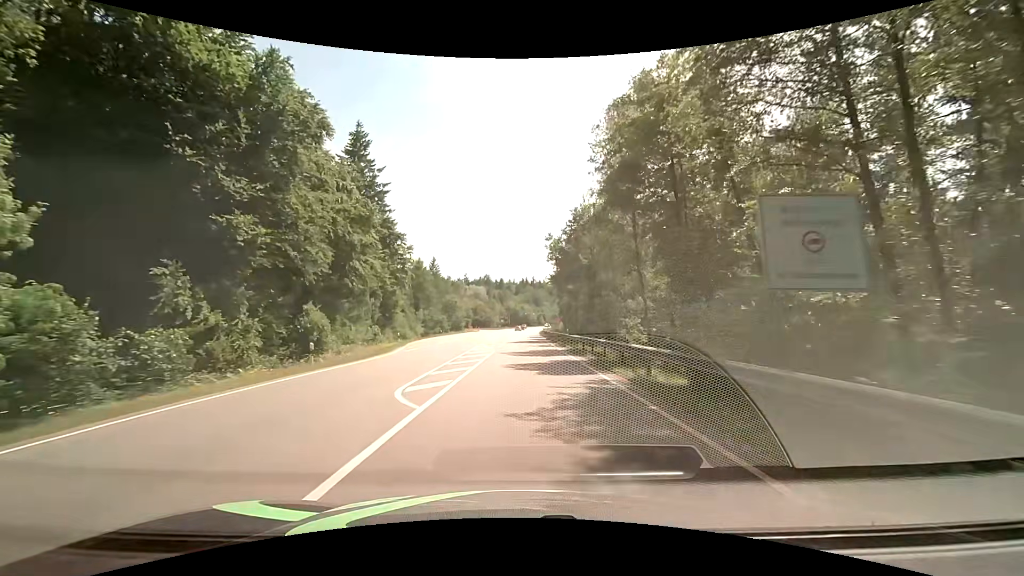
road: secondary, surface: asphalt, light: Day
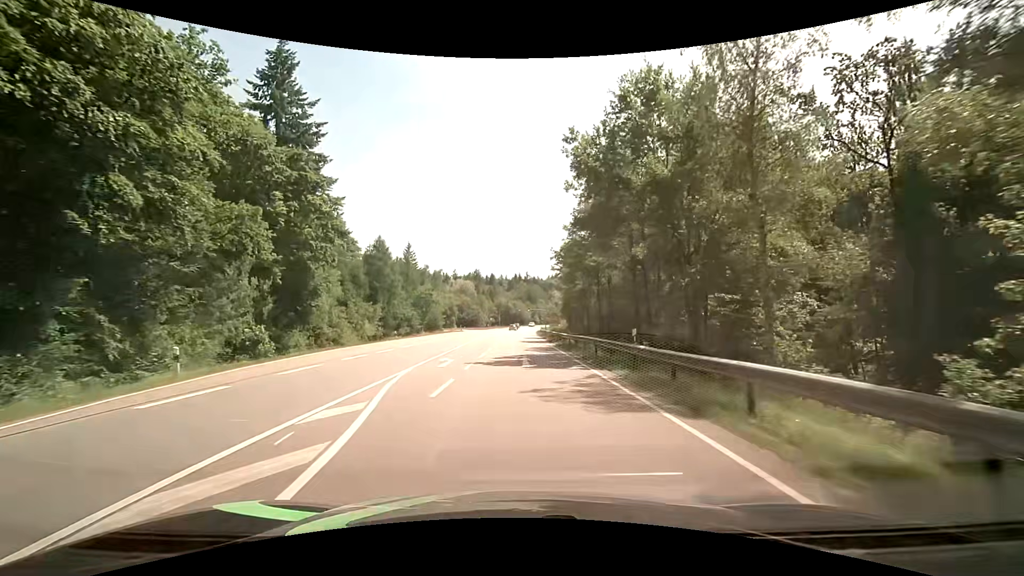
(-0.1, +26.5) m; 0°
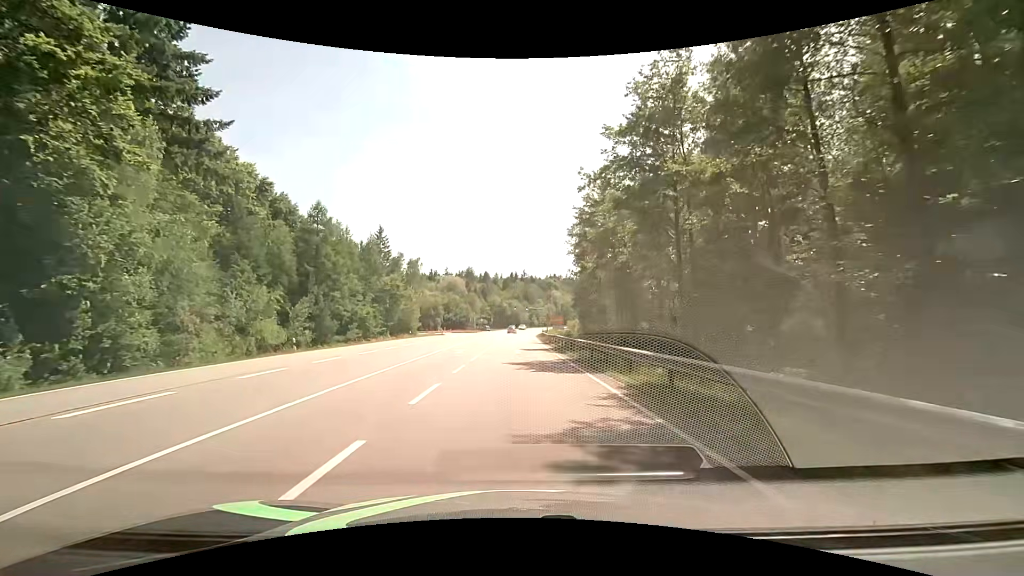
(+0.1, +24.7) m; 0°
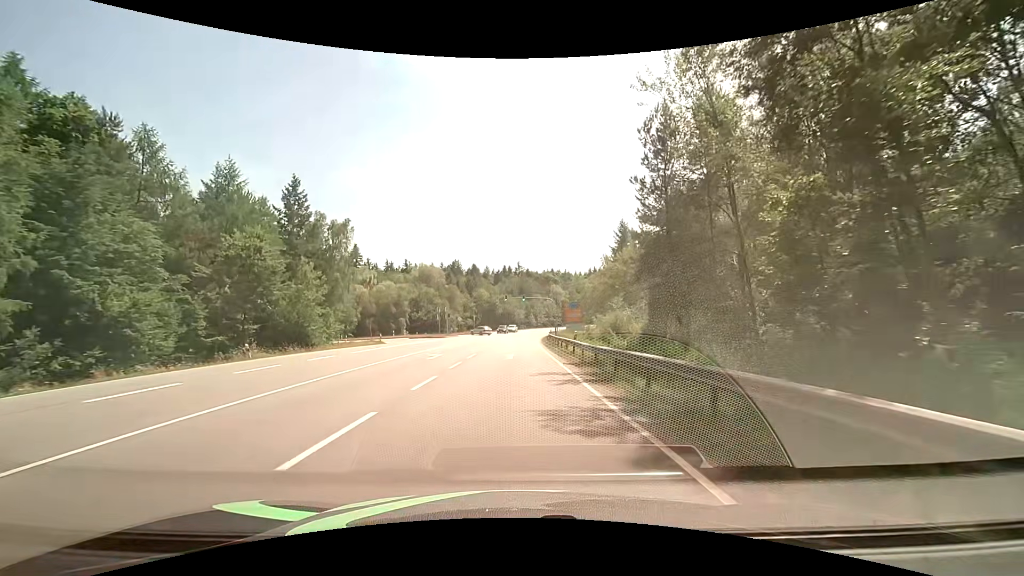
(+0.7, +39.6) m; +2°
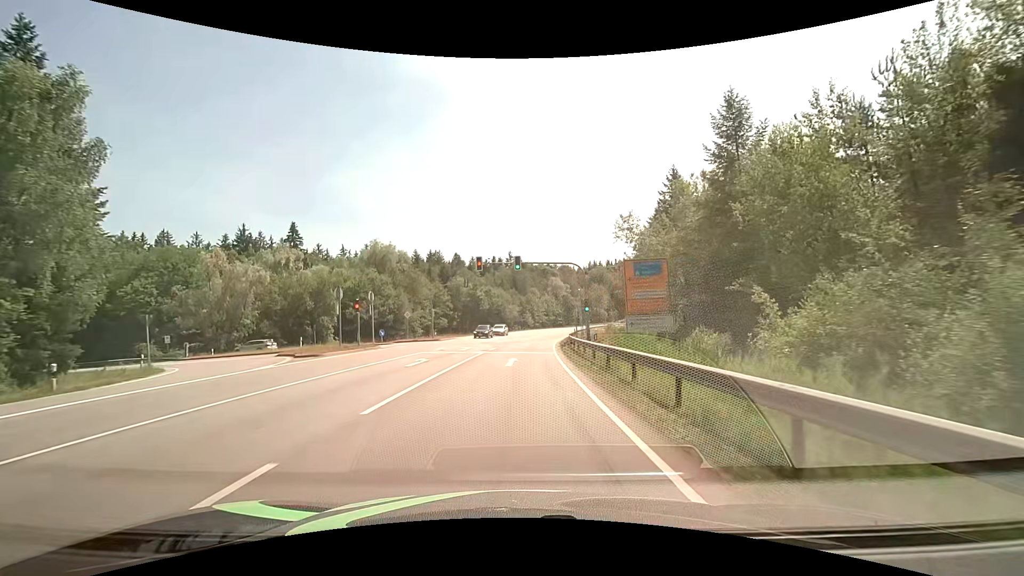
(0.0, +39.0) m; 0°
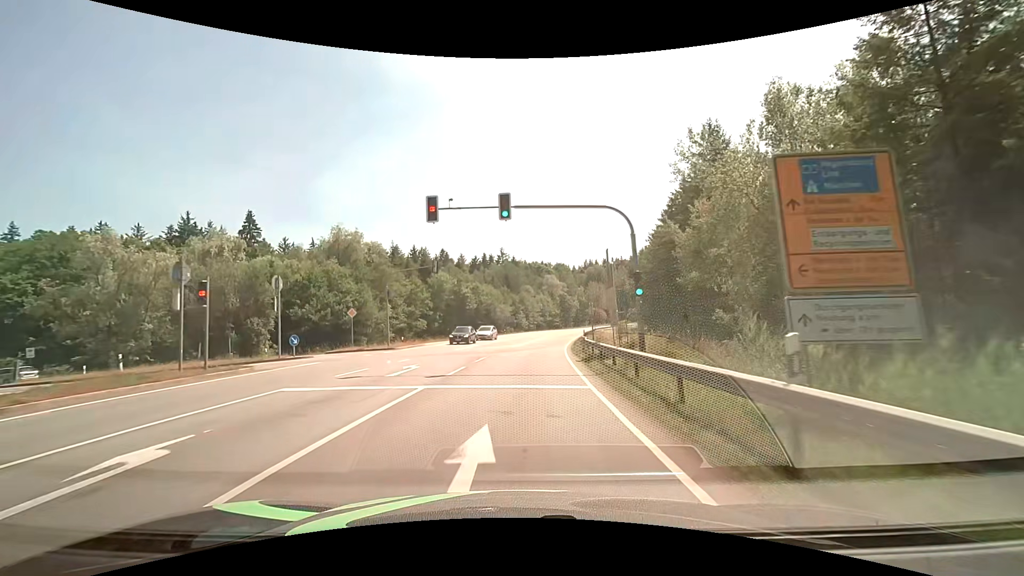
(+0.2, +15.9) m; +1°
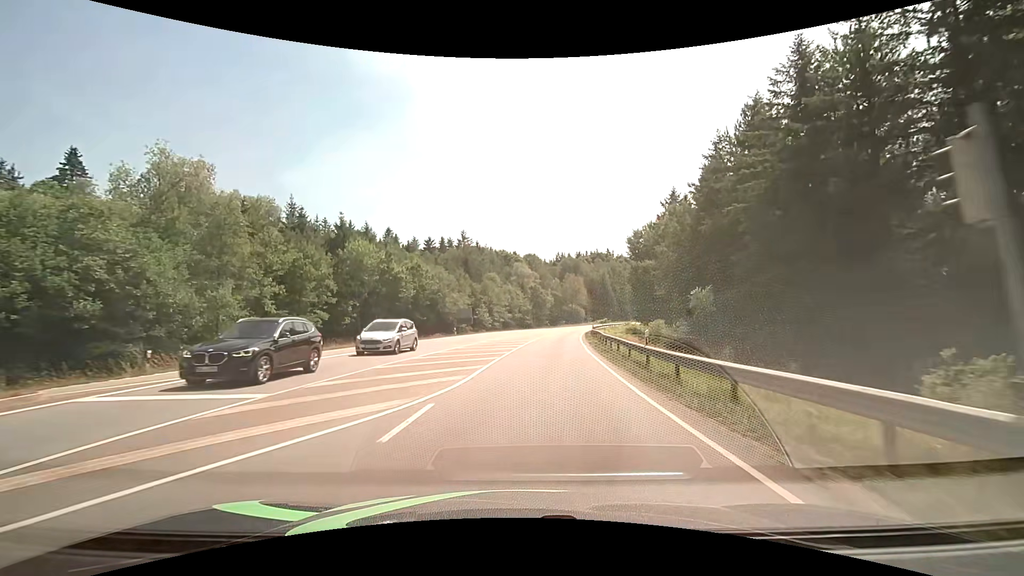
(+0.6, +32.7) m; +4°
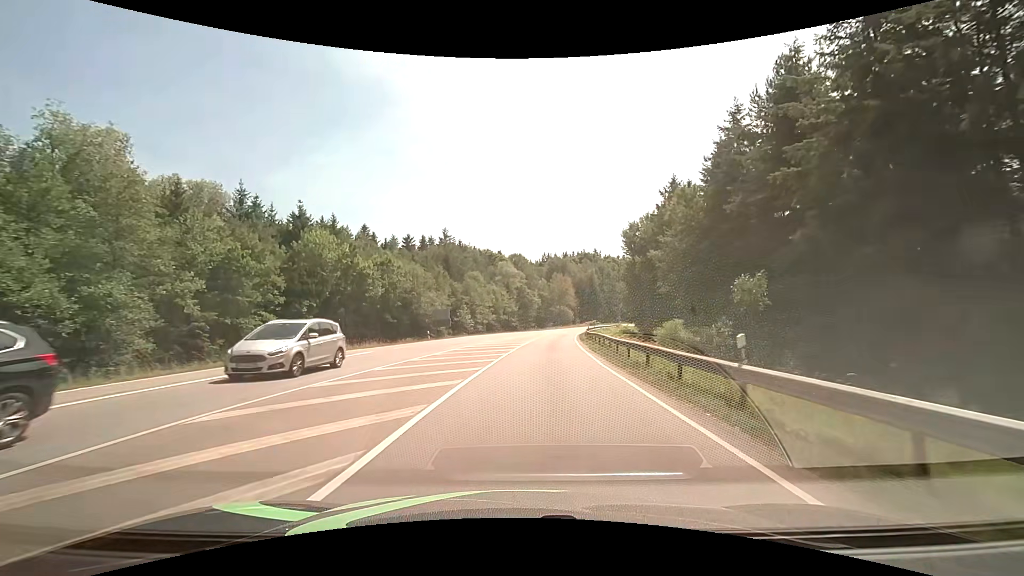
(+0.1, +8.4) m; +2°
(0, +10) (+1, +20) (+1, +30) (+2, +40) (+3, +50) (+5, +60) (+6, +70) (+7, +80) (+9, +89) (+11, +99) m
